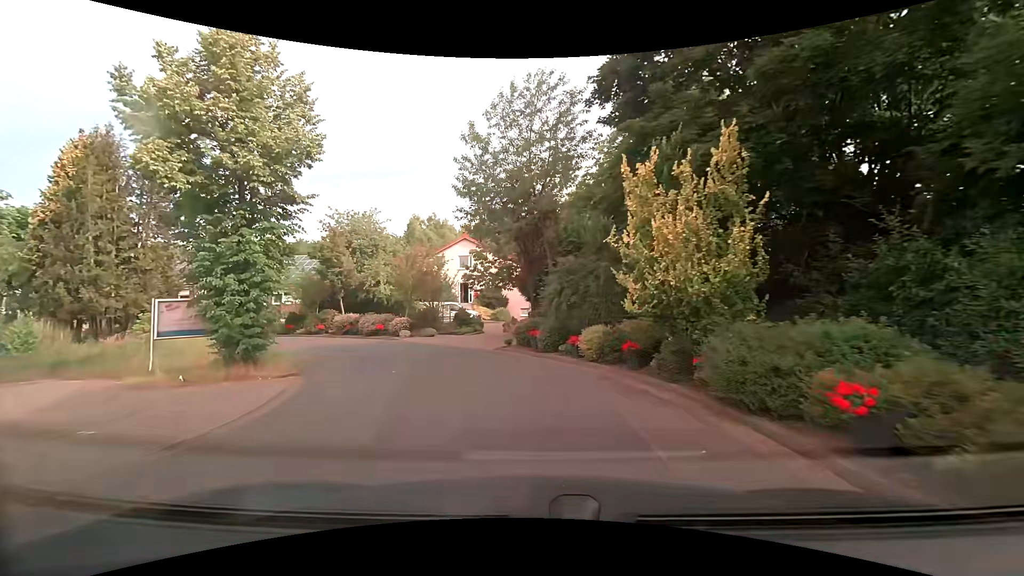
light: Day
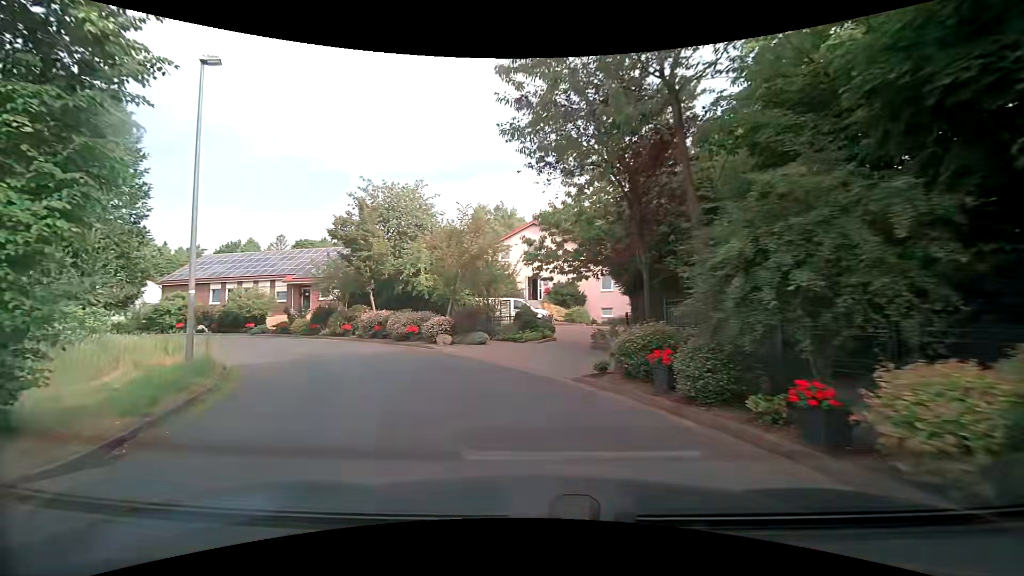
(-0.5, +8.3) m; -8°
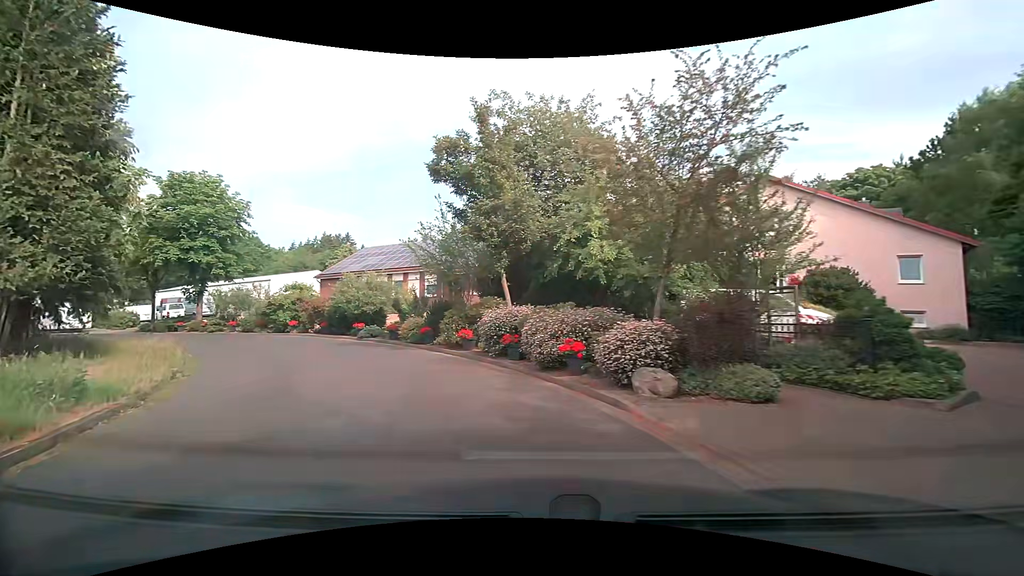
(-1.8, +11.6) m; -18°
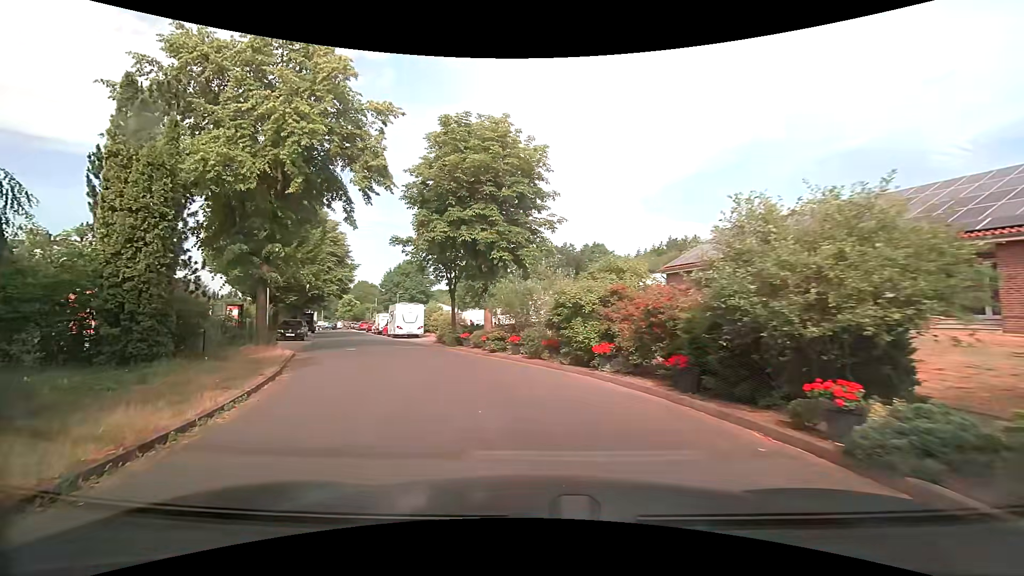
(-5.8, +16.0) m; -39°
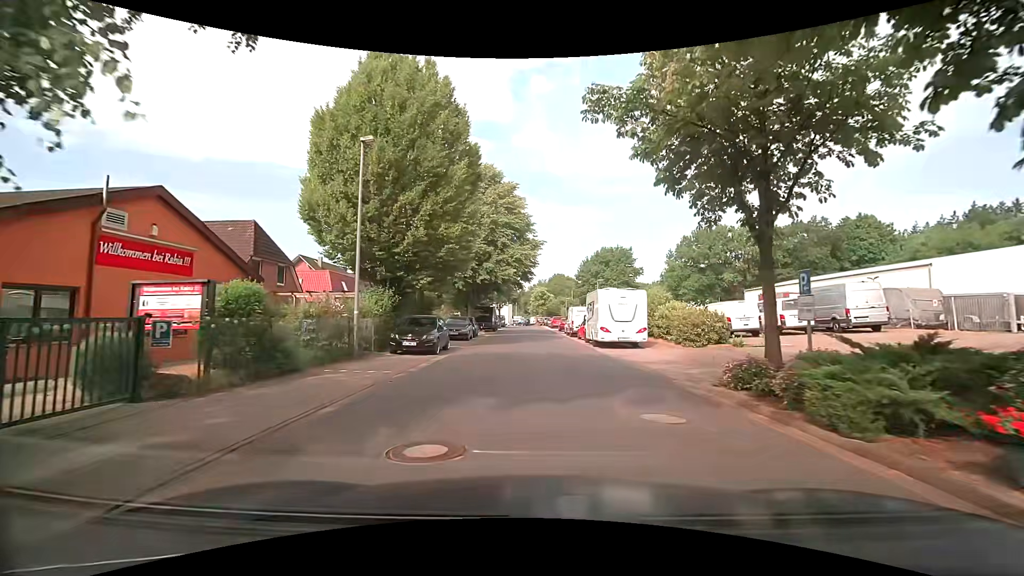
(-4.4, +17.3) m; -24°
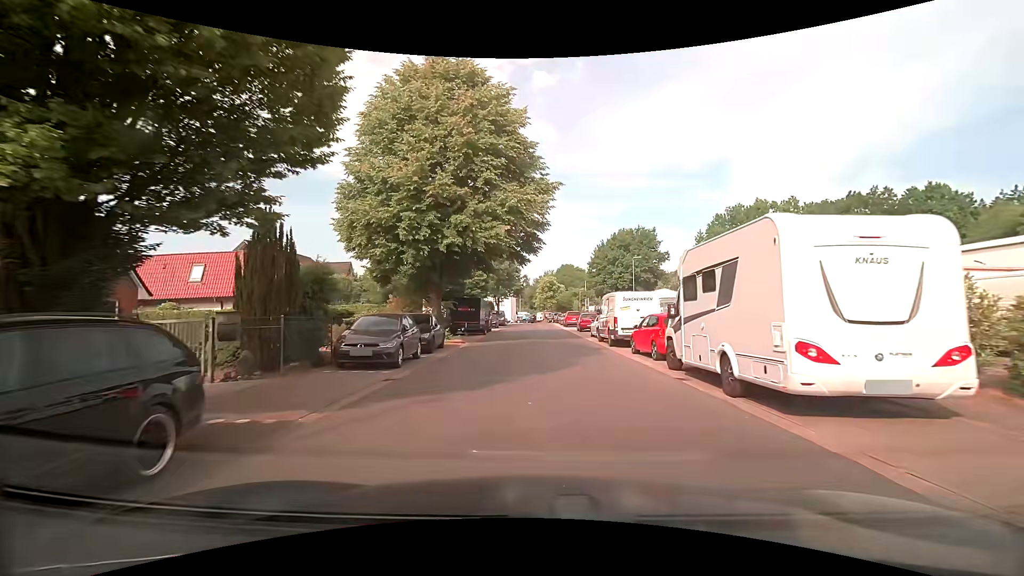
(0.0, +17.1) m; 0°
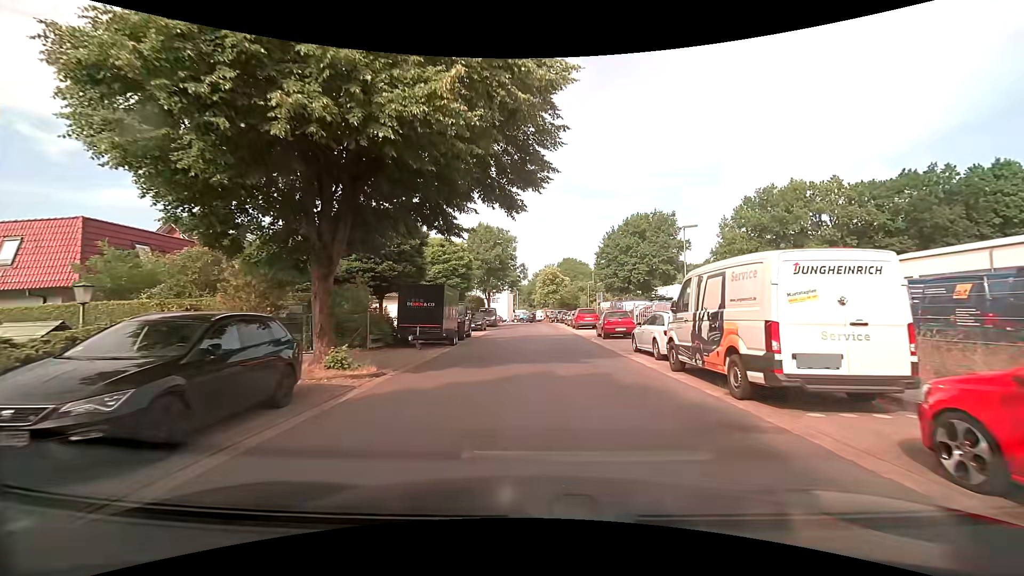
(0.0, +13.3) m; 0°
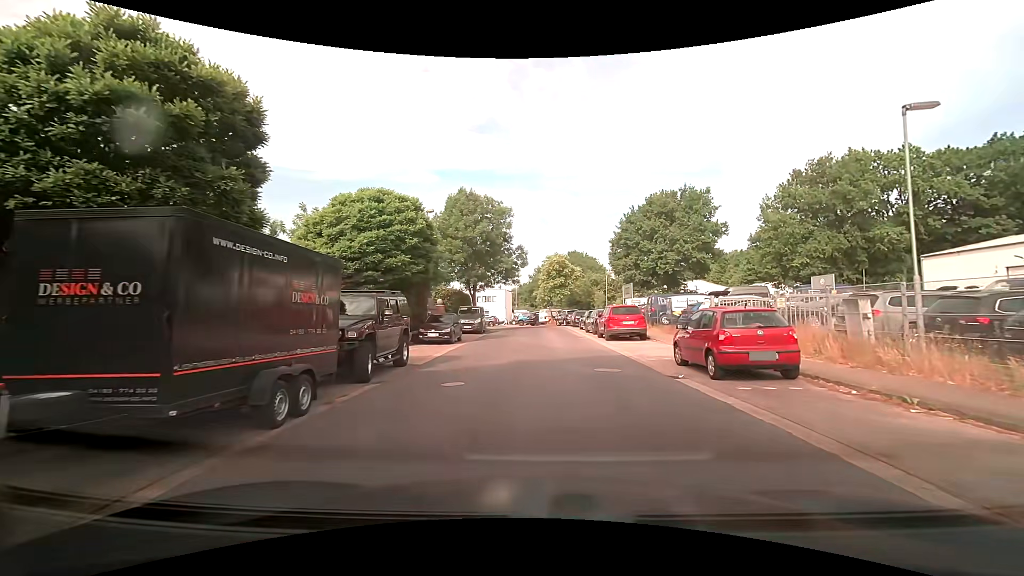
(+0.1, +15.0) m; +1°
